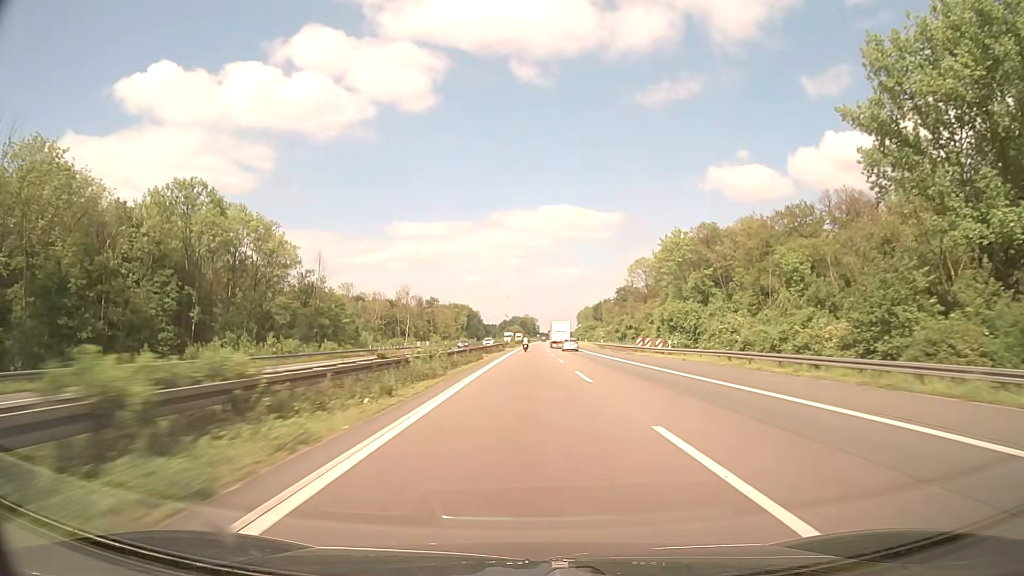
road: motorway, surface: asphalt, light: Day
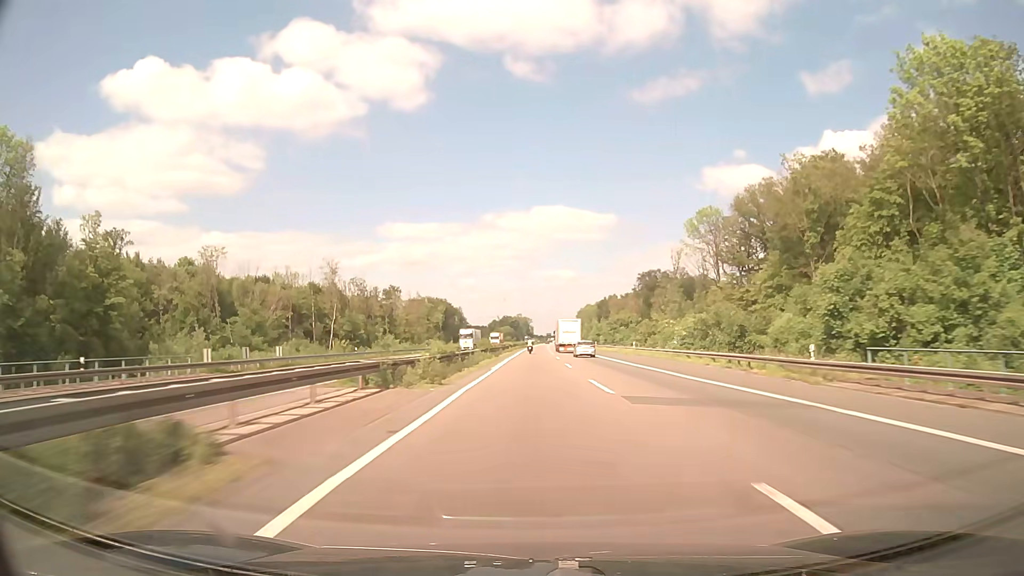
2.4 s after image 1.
(+0.3, +76.0) m; +1°
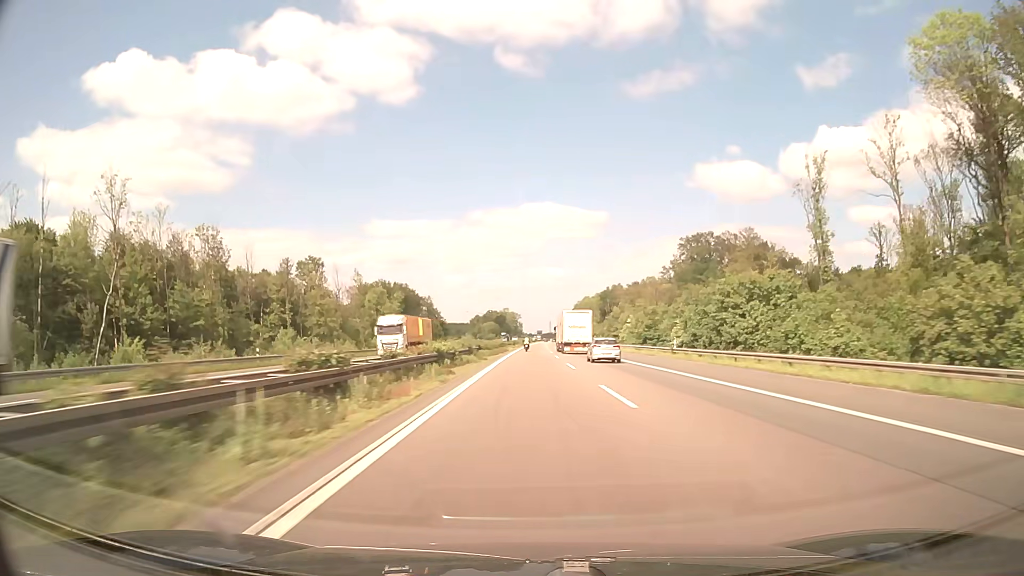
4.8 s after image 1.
(+0.7, +76.0) m; +1°
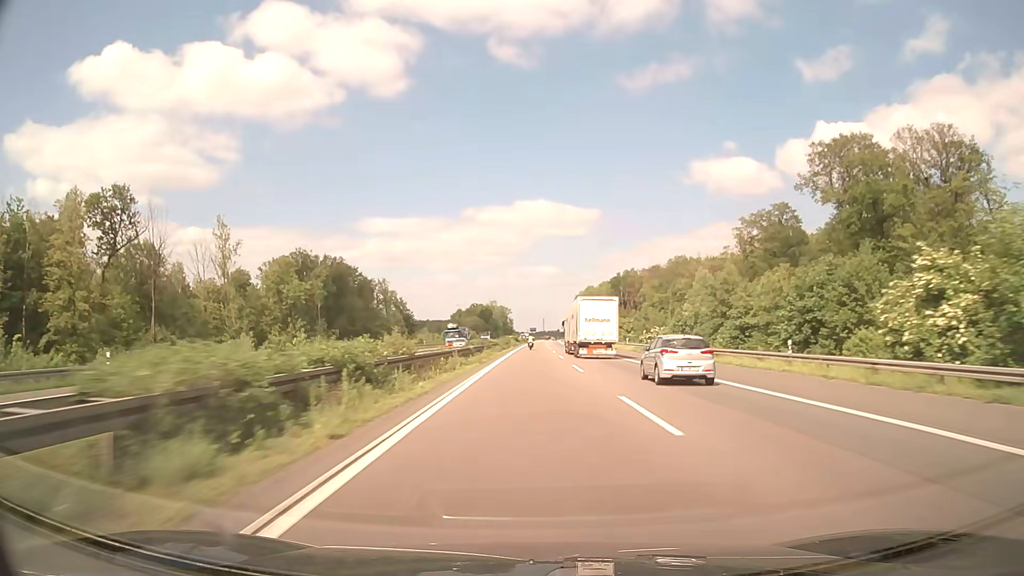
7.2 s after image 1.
(+0.4, +76.0) m; +1°
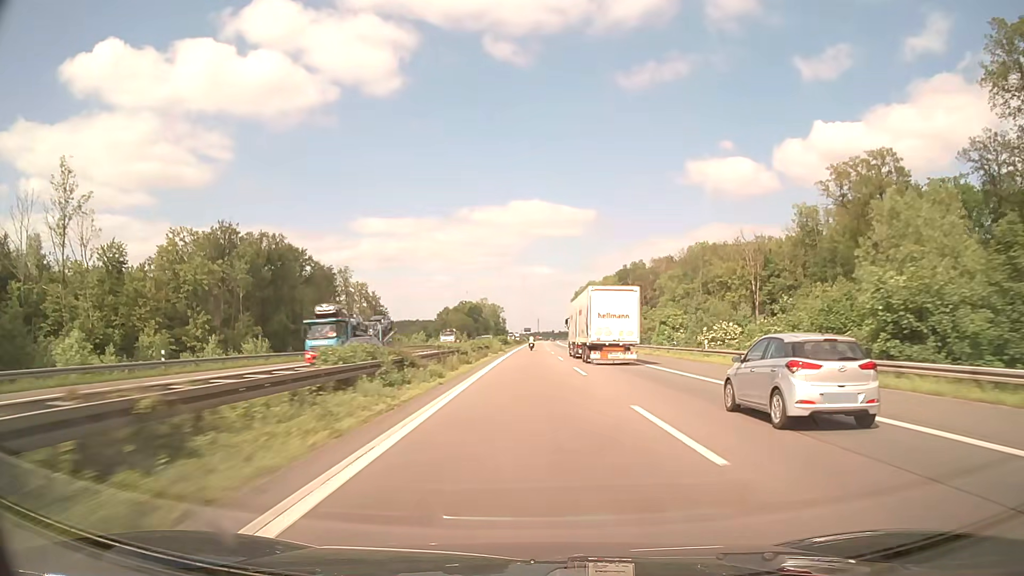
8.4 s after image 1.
(+0.2, +38.0) m; +1°
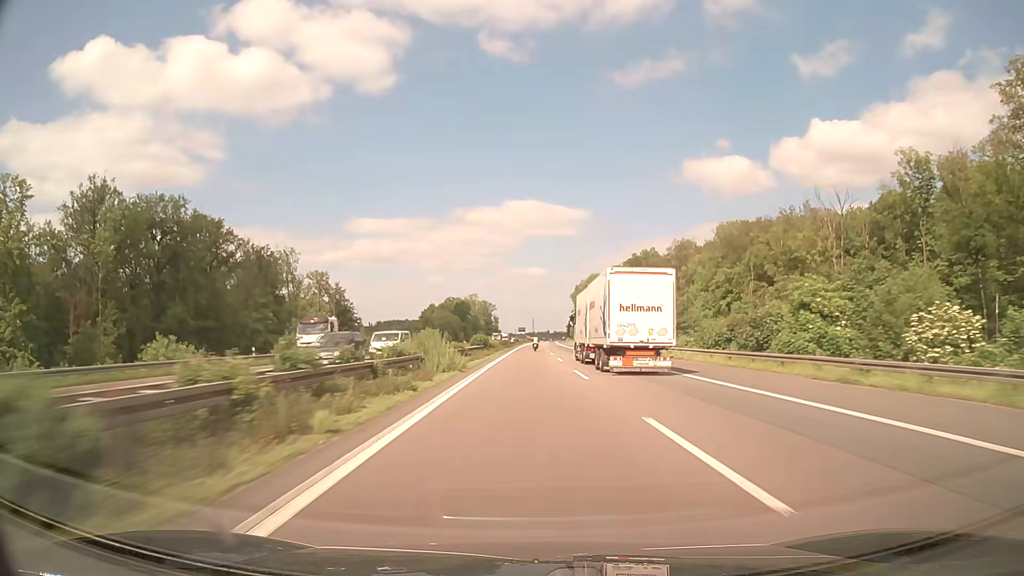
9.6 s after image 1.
(+0.1, +38.0) m; 0°
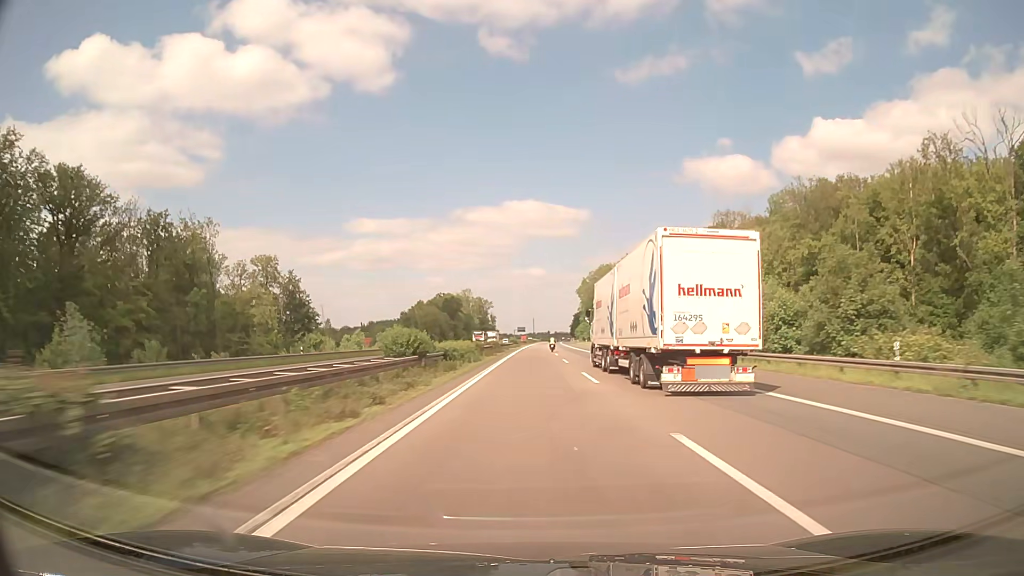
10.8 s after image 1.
(0.0, +38.0) m; 0°
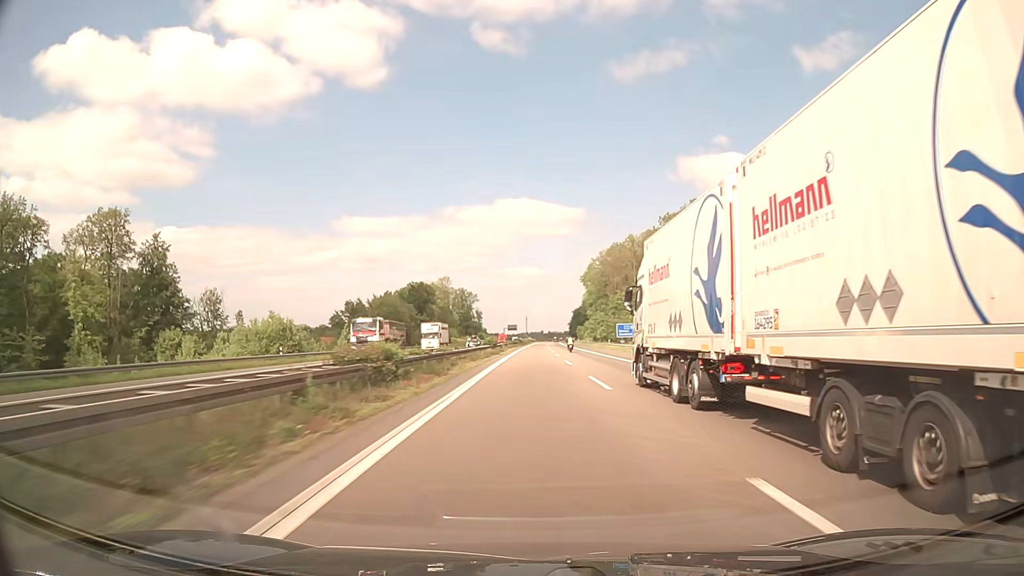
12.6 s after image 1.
(+0.3, +57.0) m; +1°
(0, +10) (0, +20) (0, +30) (0, +40) (0, +50) (0, +60) (0, +70) (+1, +80) (+1, +90) (+1, +100) m
